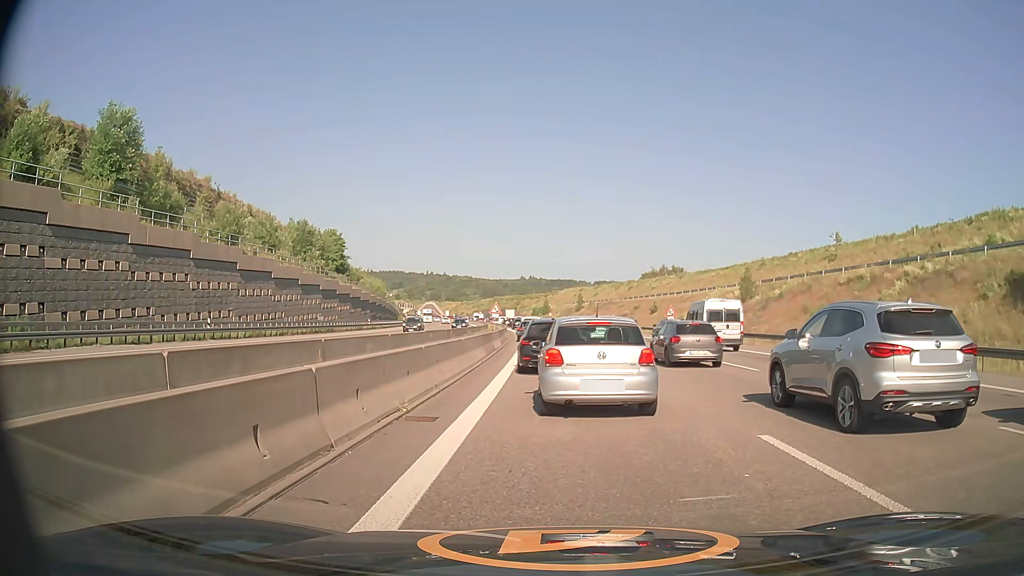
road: motorway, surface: asphalt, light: Day
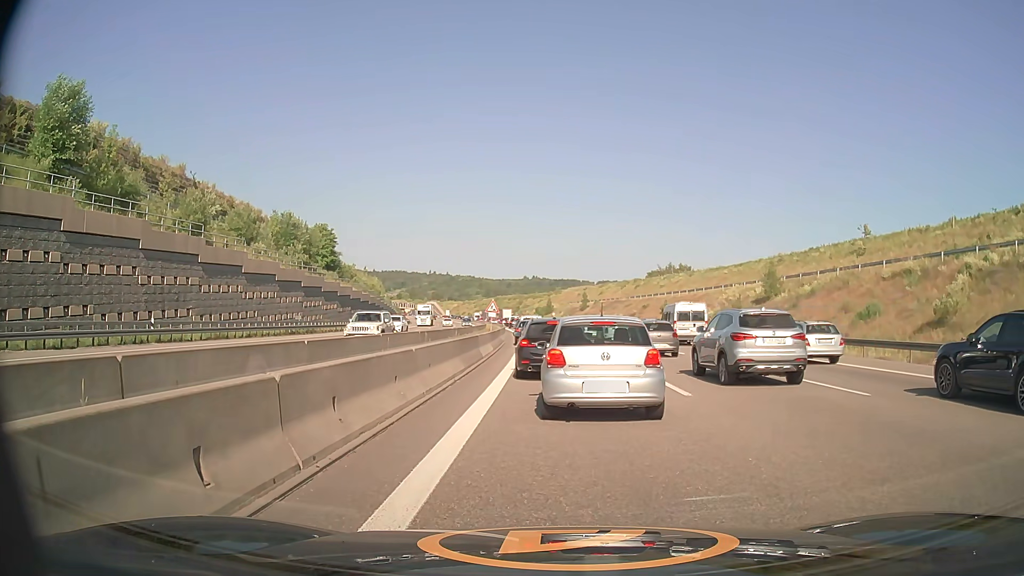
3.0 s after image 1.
(0.0, +7.1) m; 0°
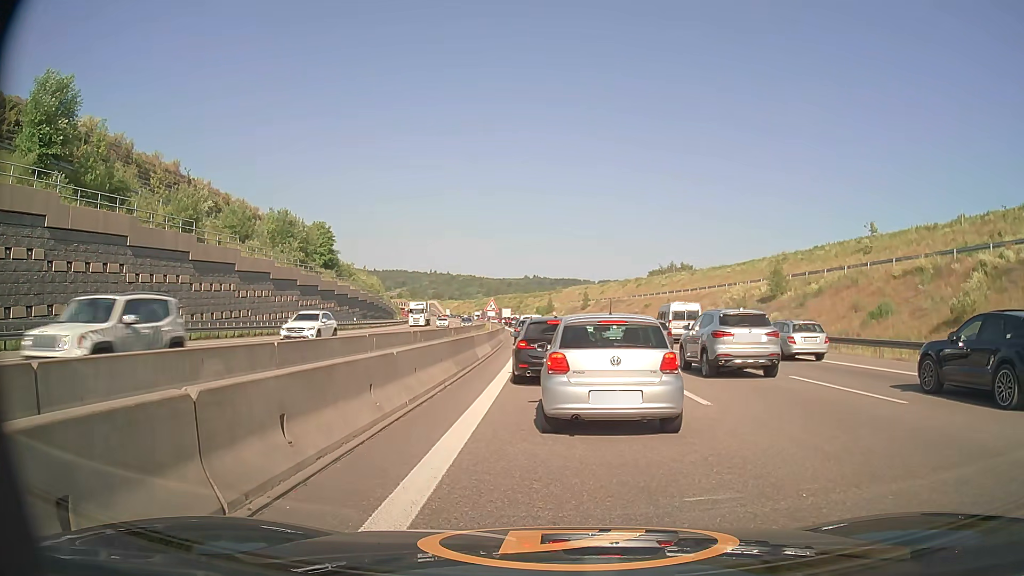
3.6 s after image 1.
(0.0, +1.5) m; 0°
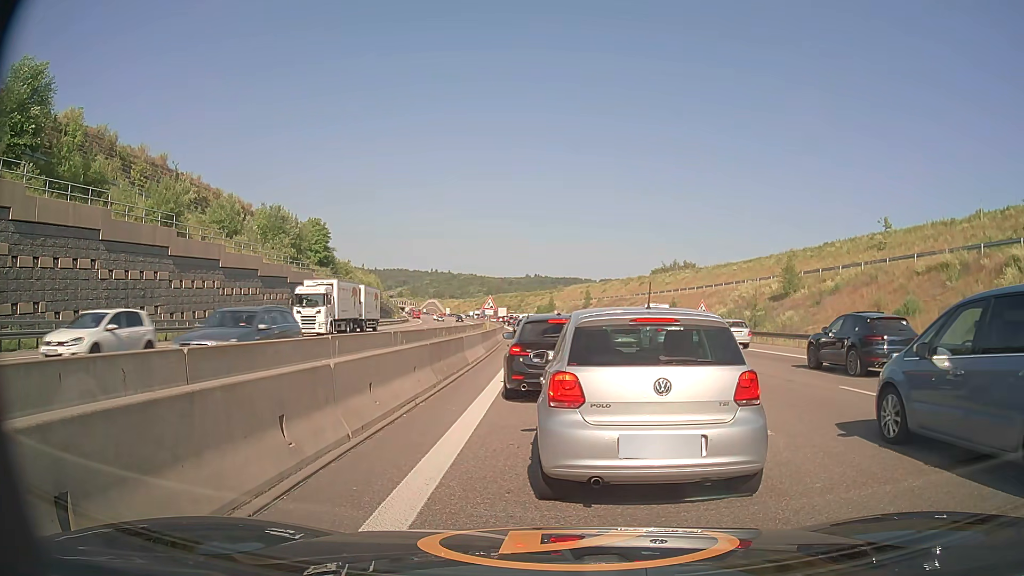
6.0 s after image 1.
(0.0, +2.9) m; -1°
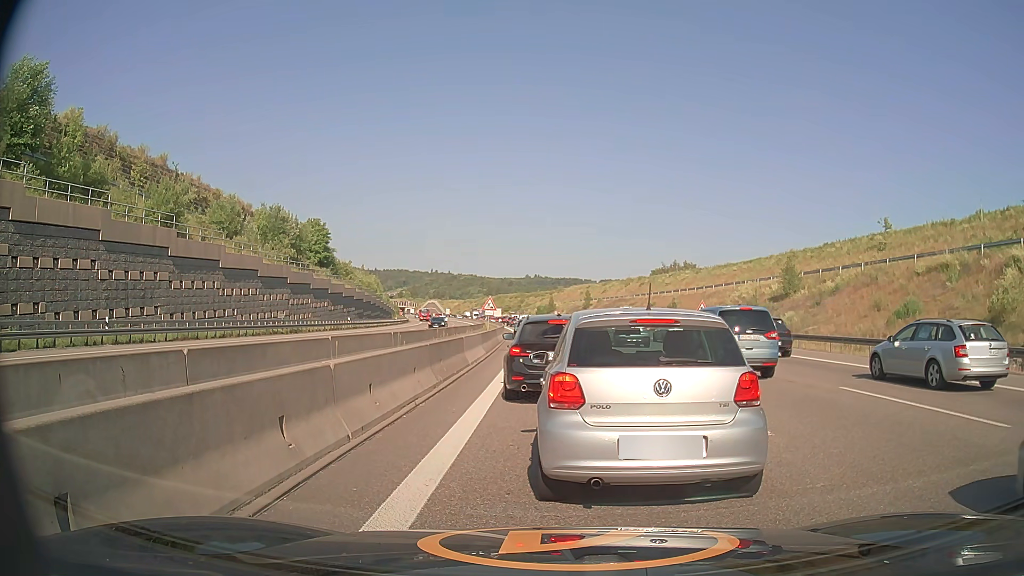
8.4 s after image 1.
(0.0, +0.1) m; 0°
(0, +10) (0, +20) (0, +30) (0, +40) (0, +50) (0, +60) (-1, +70) (-1, +80) (-2, +90) (-3, +100) m
